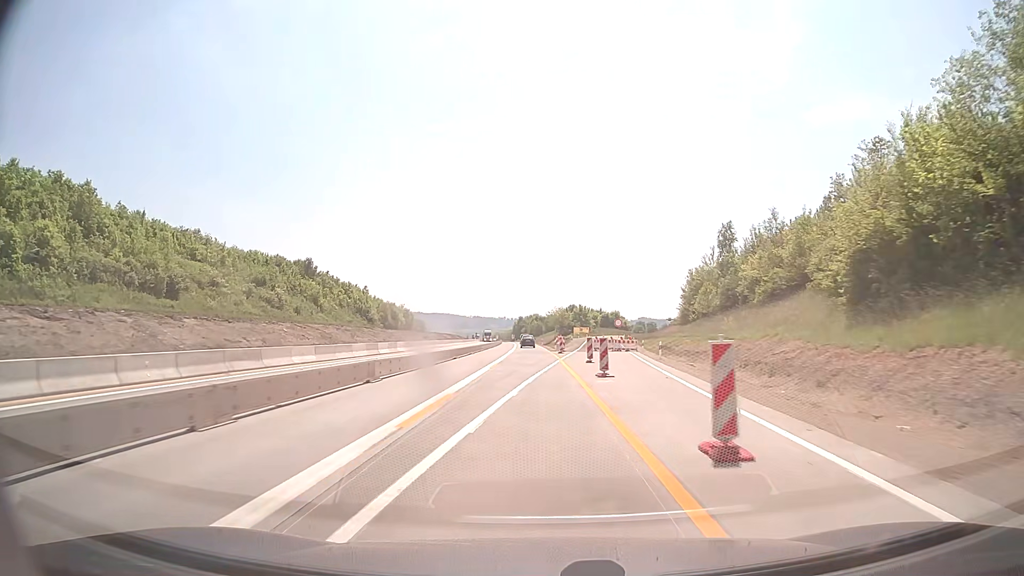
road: motorway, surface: concrete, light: Day
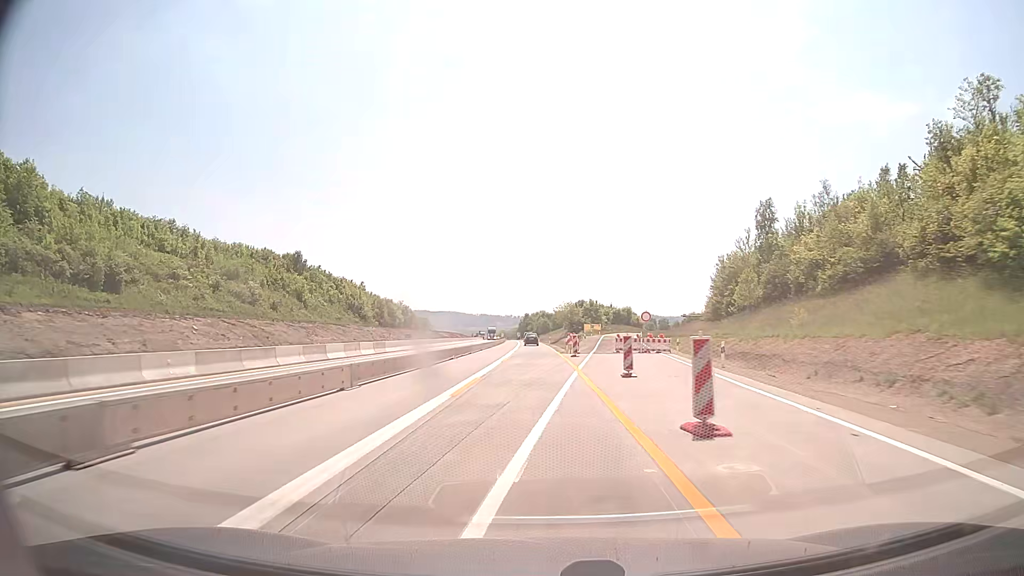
(0.0, +13.1) m; -1°
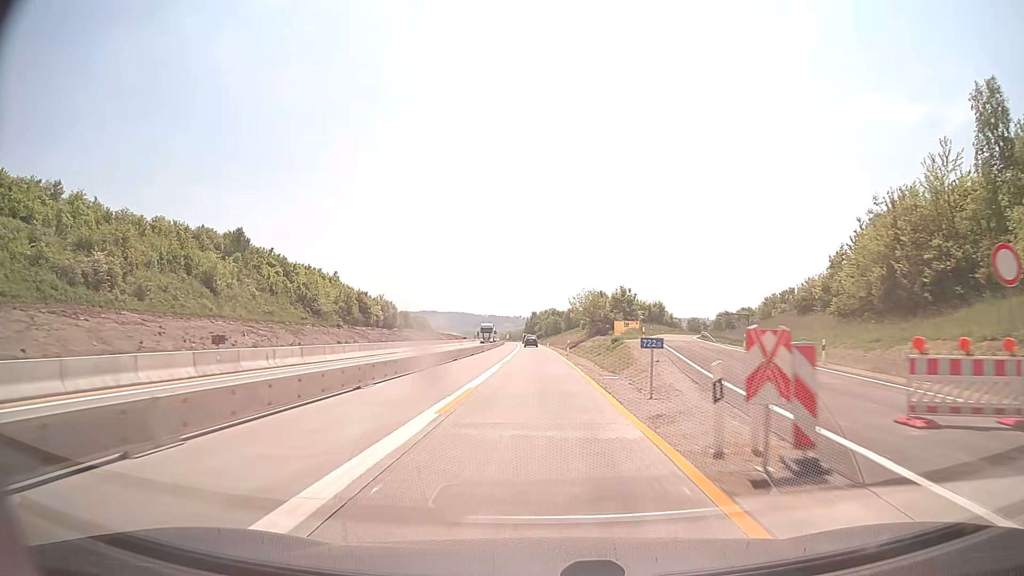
(-0.3, +39.3) m; -1°
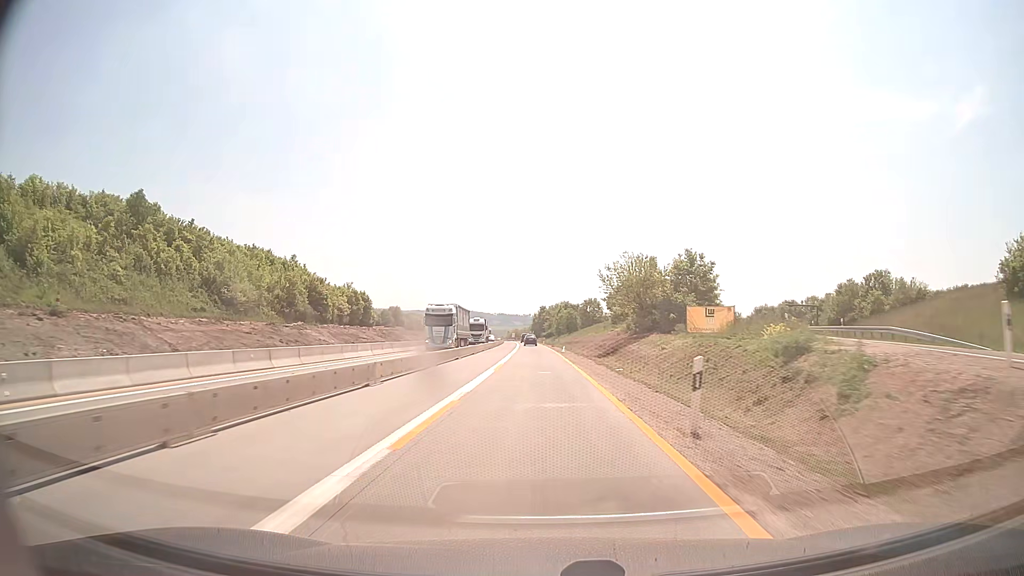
(-0.2, +39.2) m; -1°
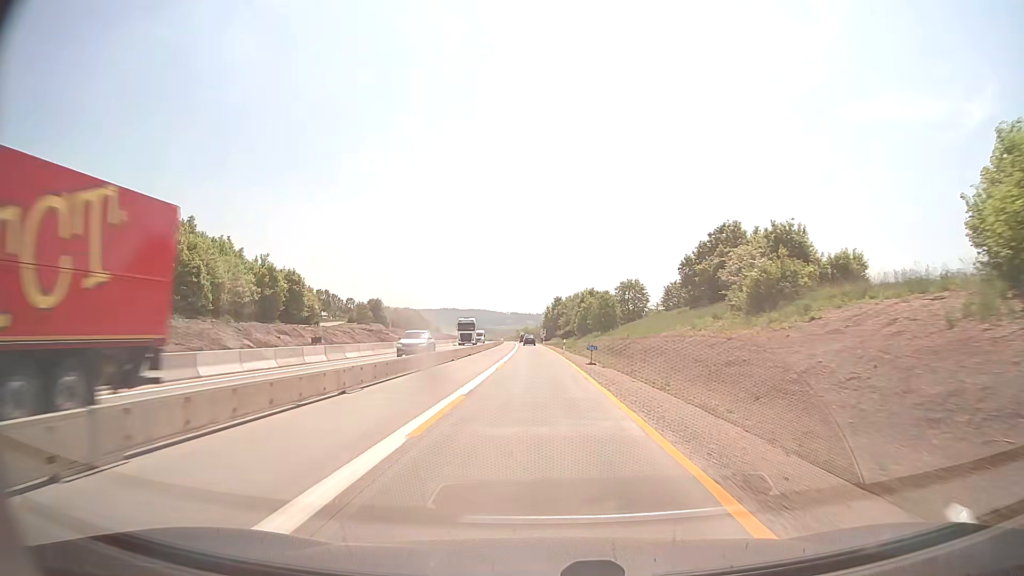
(-0.5, +52.4) m; -1°
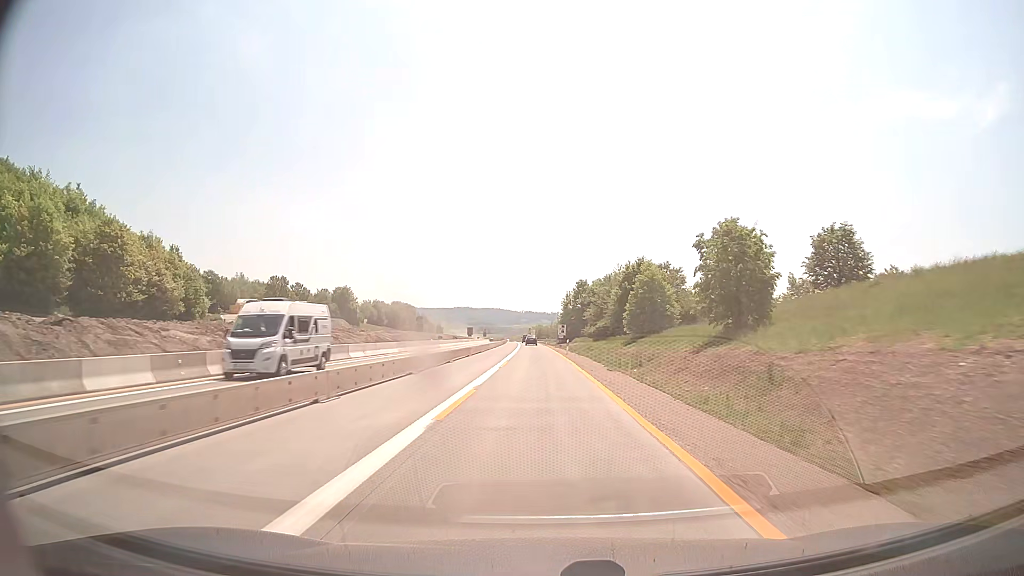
(-0.7, +52.3) m; -2°
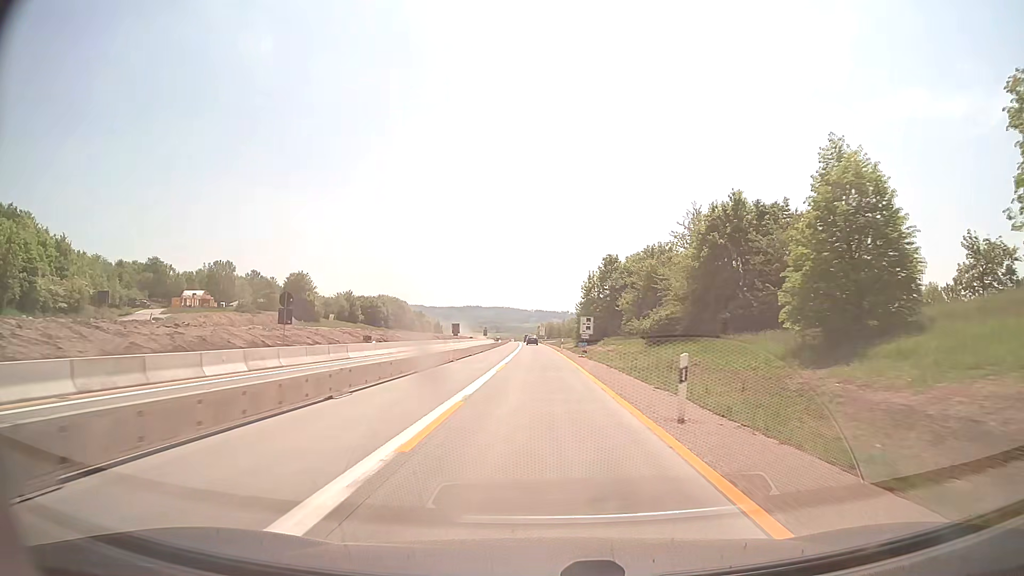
(-0.2, +39.3) m; -1°
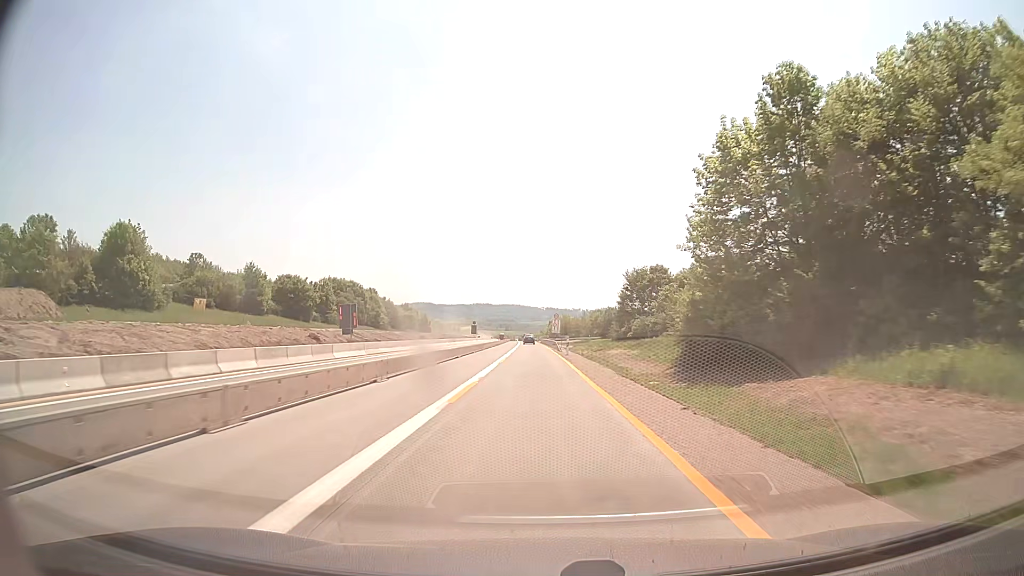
(-0.5, +65.4) m; -1°
(0, +10) (0, +20) (0, +30) (0, +40) (0, +50) (-1, +60) (-1, +70) (-1, +80) (-1, +90) (-2, +100) m
